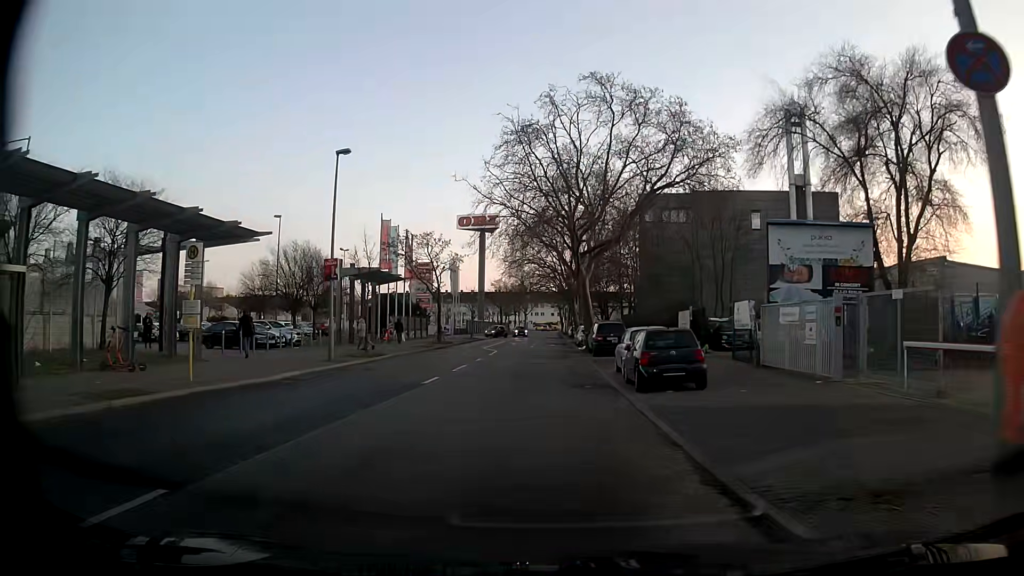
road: residential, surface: concrete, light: Day
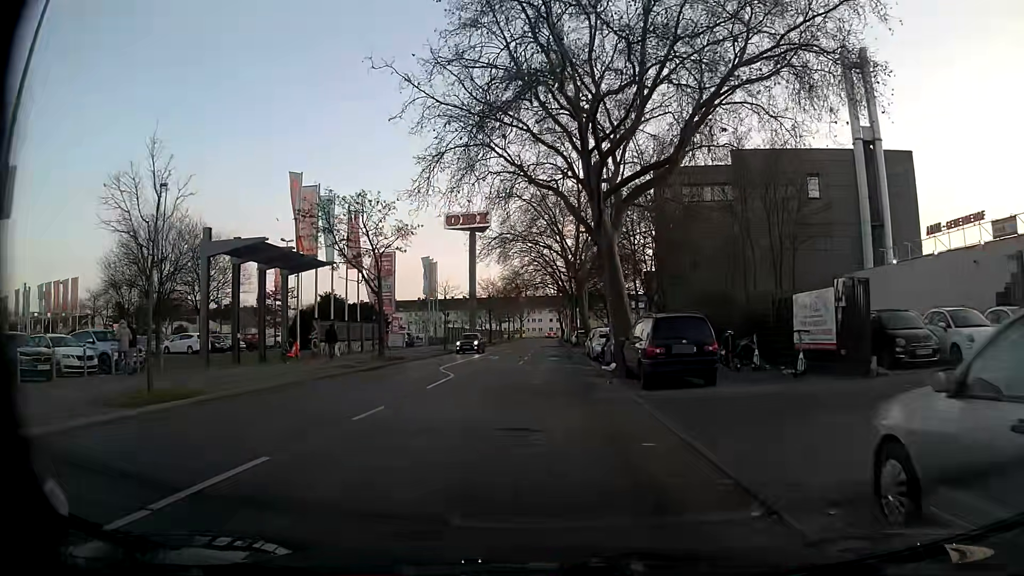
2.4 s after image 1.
(-0.5, +17.8) m; -2°
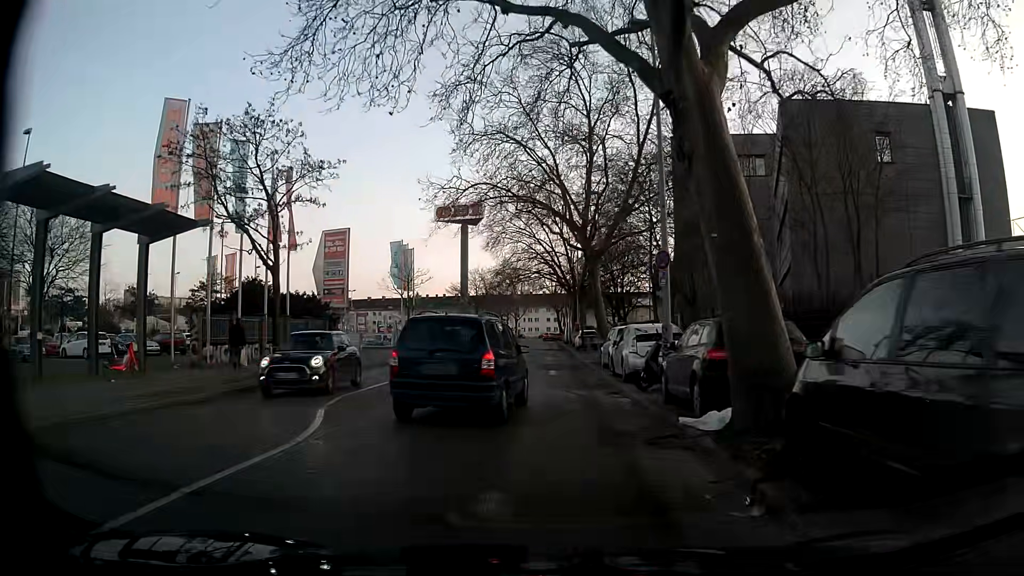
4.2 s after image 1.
(+0.2, +13.3) m; +1°
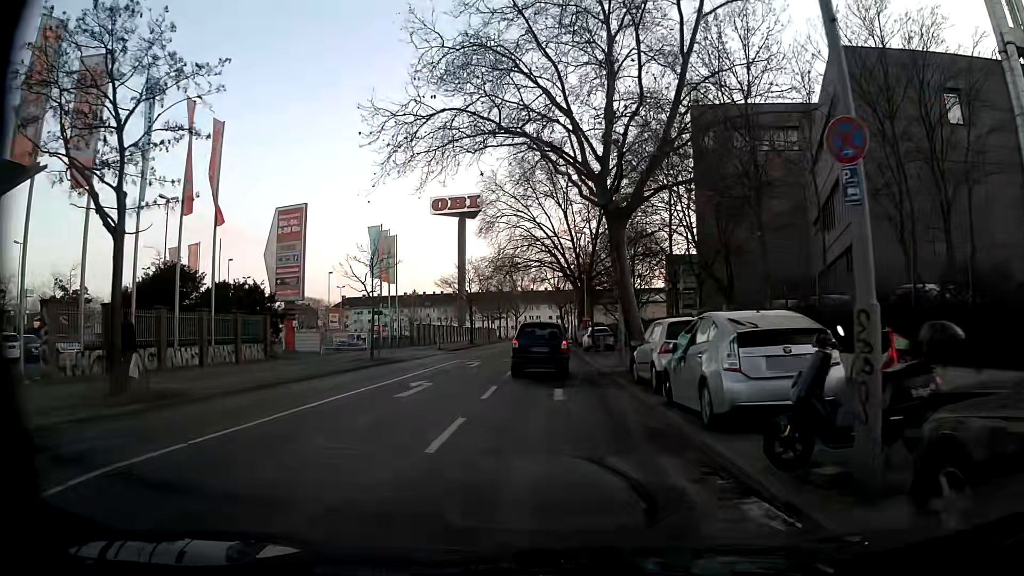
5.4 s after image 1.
(0.0, +8.9) m; 0°
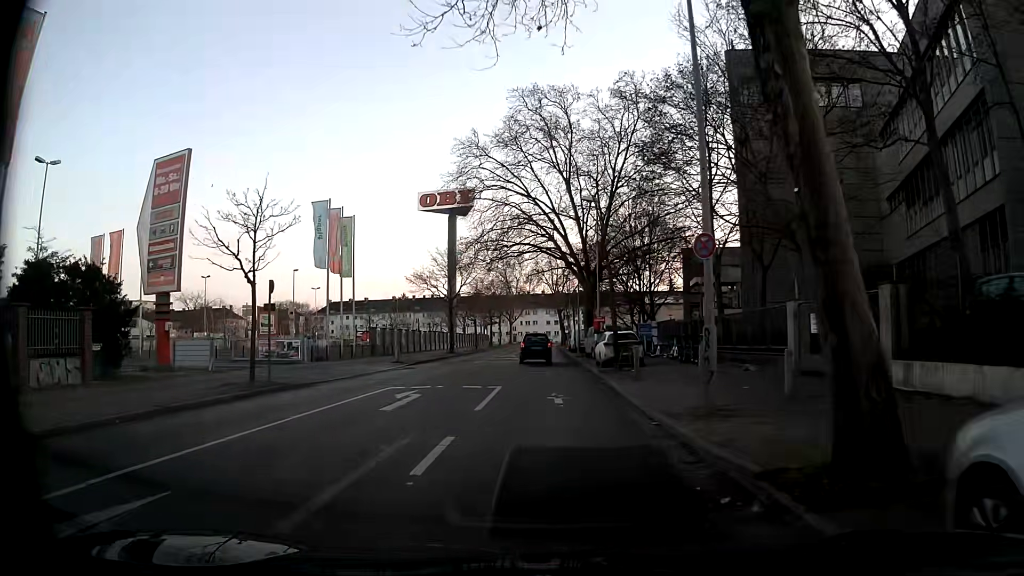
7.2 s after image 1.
(-0.1, +13.4) m; -1°
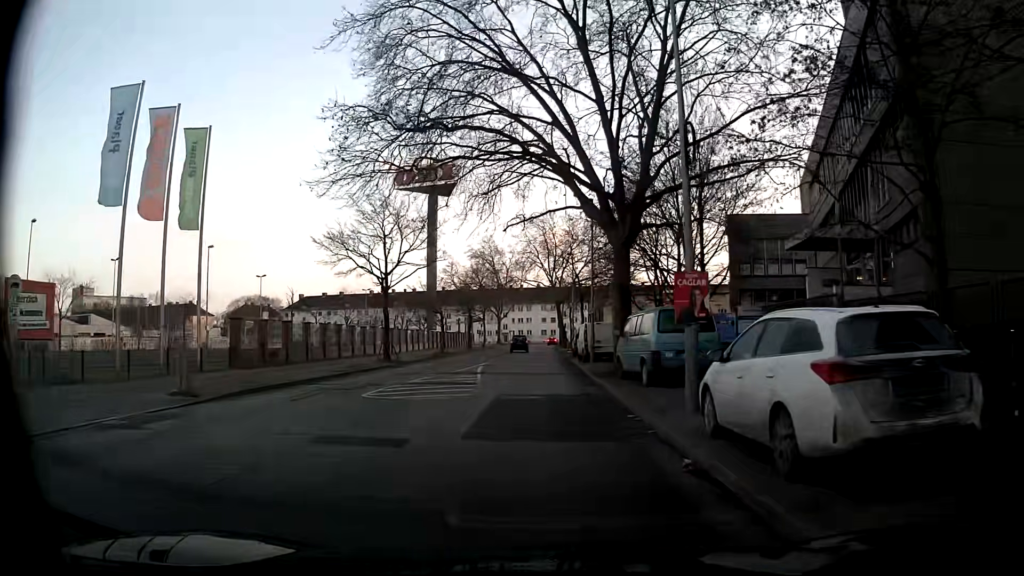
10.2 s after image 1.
(+0.2, +22.3) m; 0°
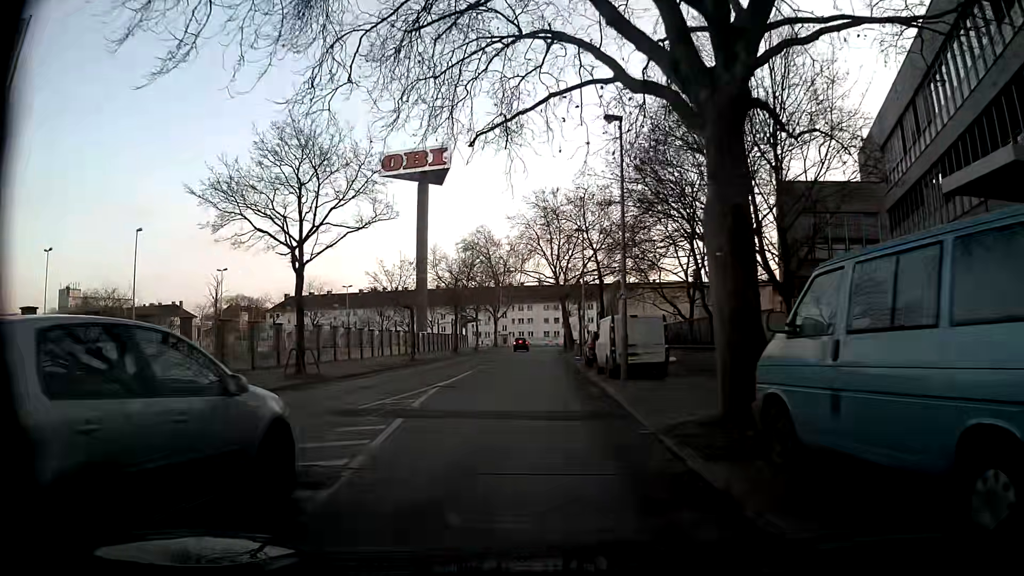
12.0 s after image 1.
(+0.2, +13.4) m; +1°
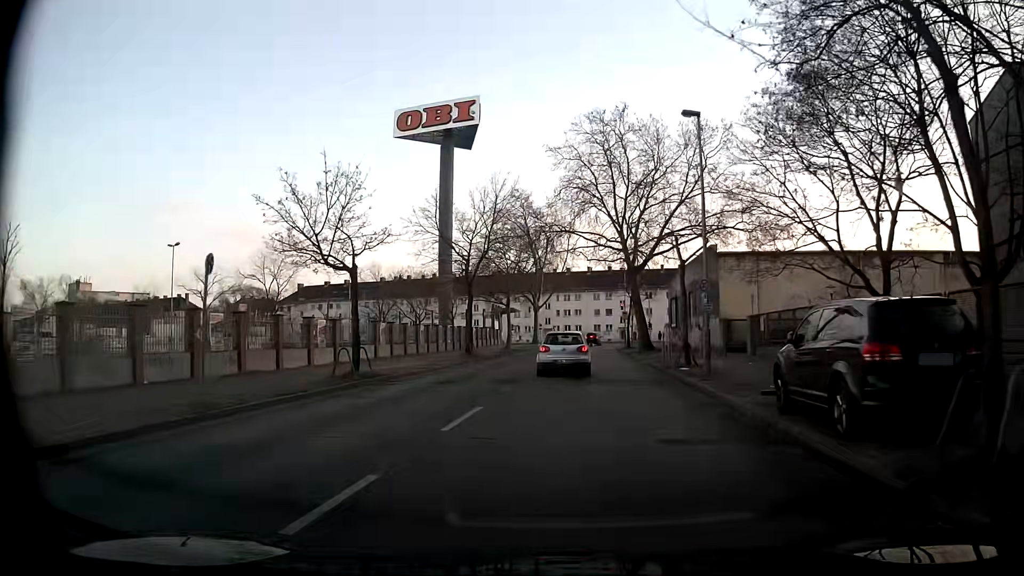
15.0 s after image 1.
(-1.2, +22.3) m; -5°
